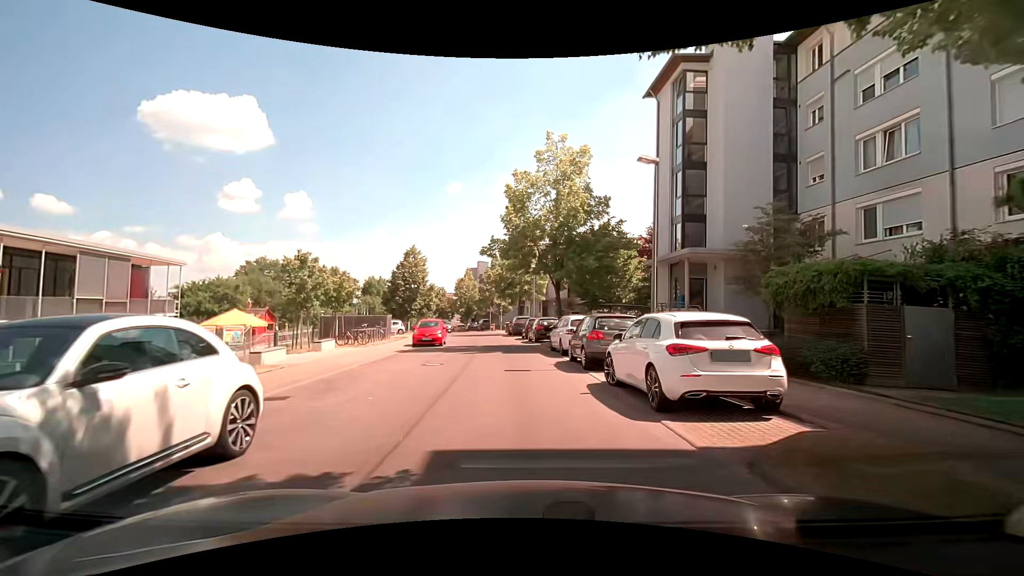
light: Day
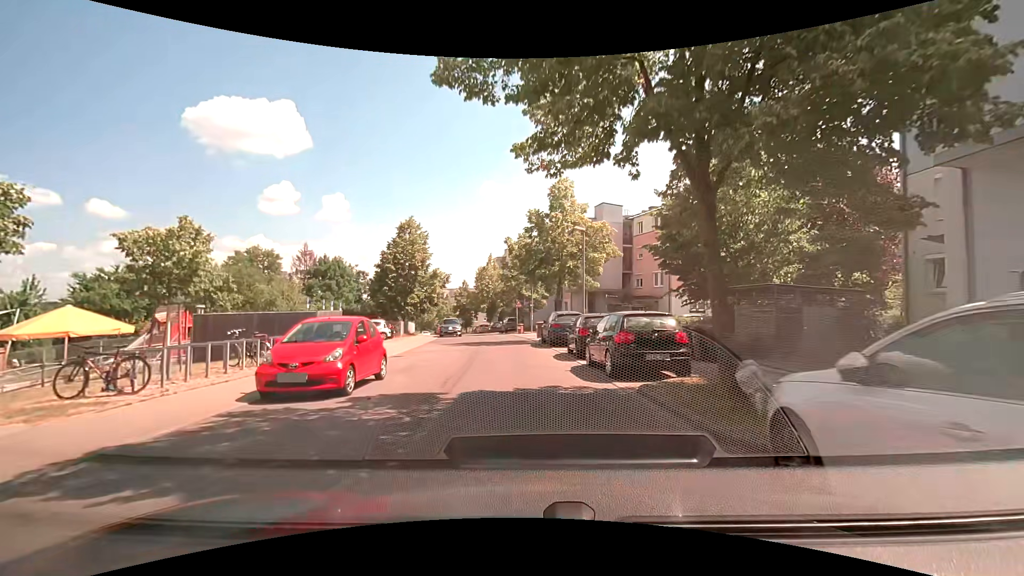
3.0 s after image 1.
(-0.6, +17.7) m; -4°
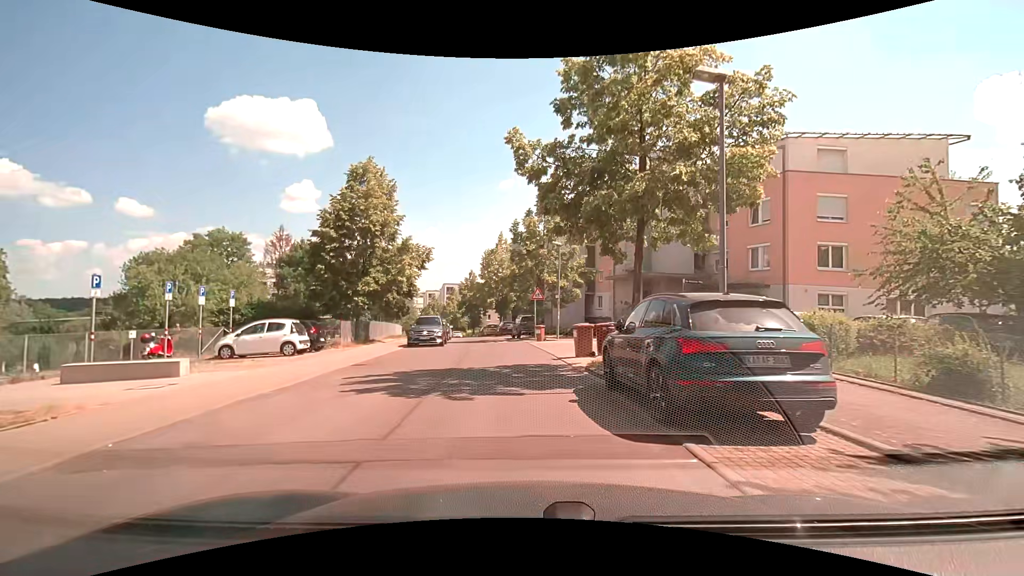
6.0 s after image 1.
(-0.3, +16.7) m; -2°
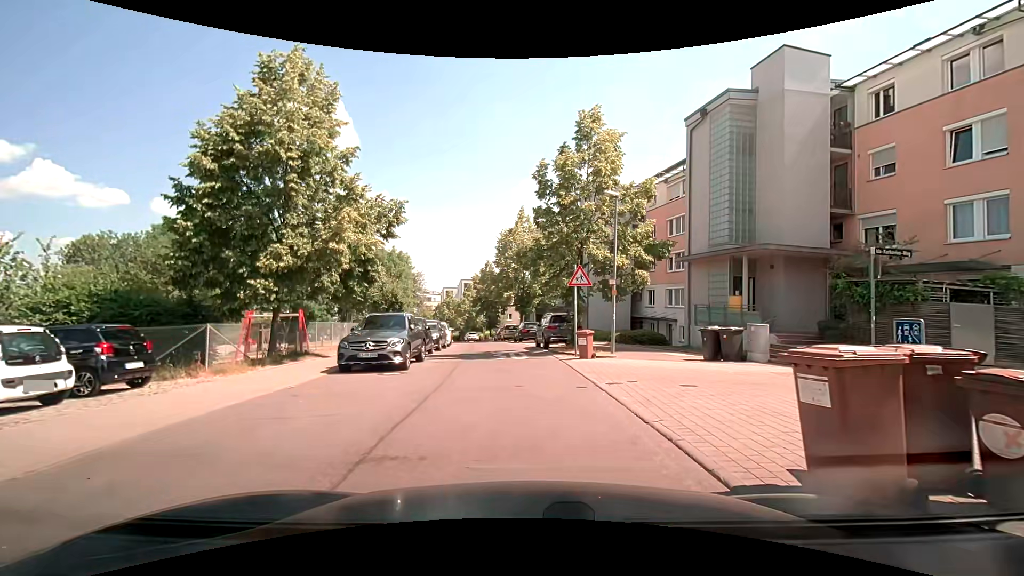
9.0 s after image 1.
(-0.3, +12.1) m; -3°
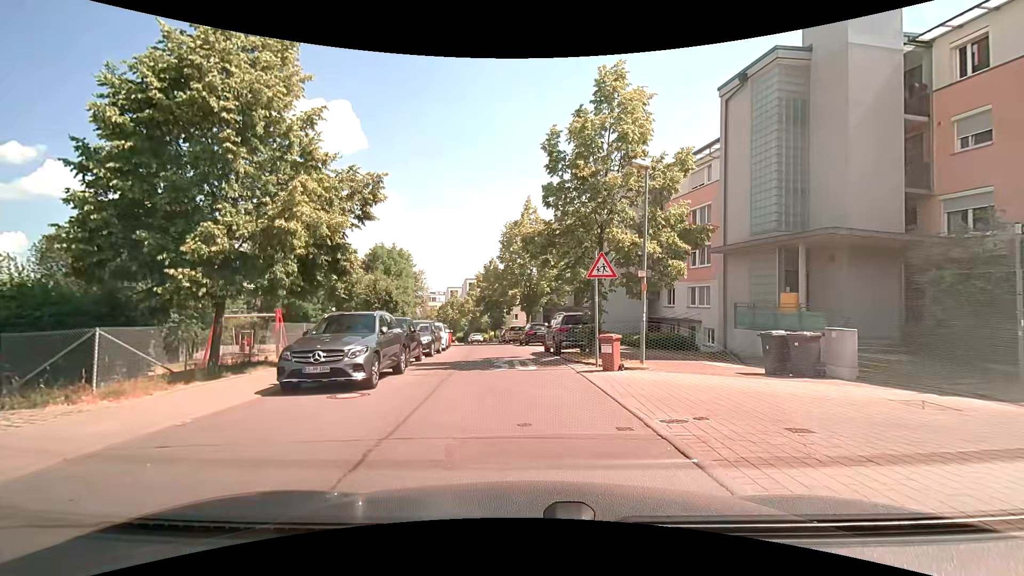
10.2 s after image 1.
(-0.1, +3.7) m; -3°
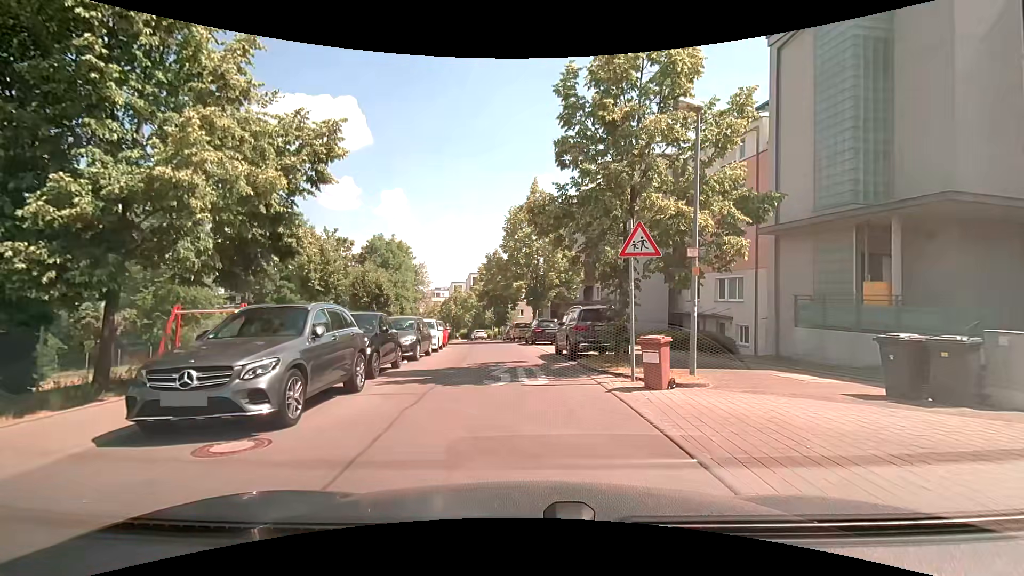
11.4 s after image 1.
(+0.1, +3.9) m; +1°
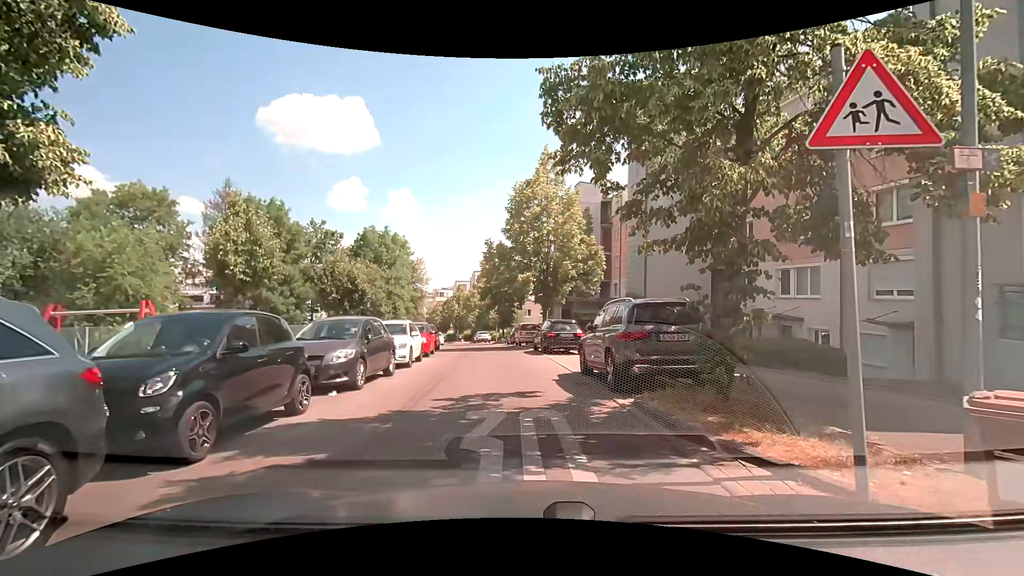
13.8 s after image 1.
(0.0, +6.4) m; -3°
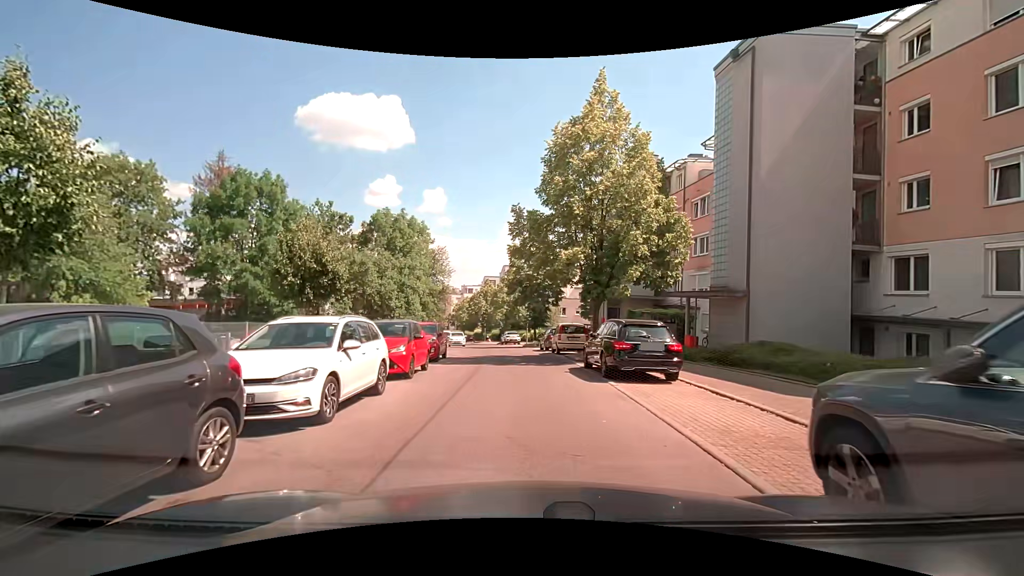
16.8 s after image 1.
(0.0, +8.9) m; -2°
(0, +10) (0, +20) (-1, +30) (-2, +40) (-3, +50) (-4, +60) (-6, +70) (-8, +79) (-11, +89) (-13, +99) m
